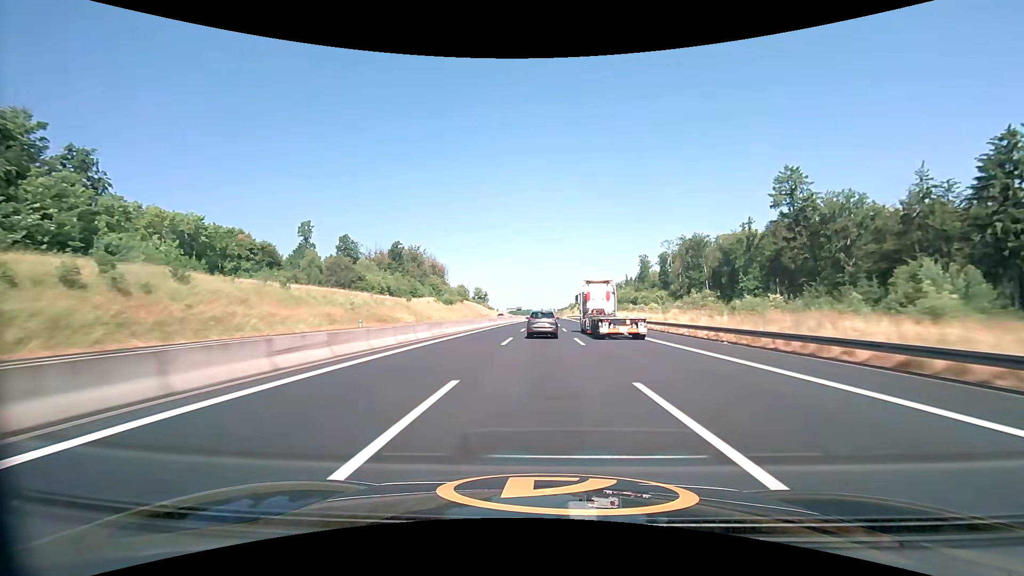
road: motorway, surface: asphalt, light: Day
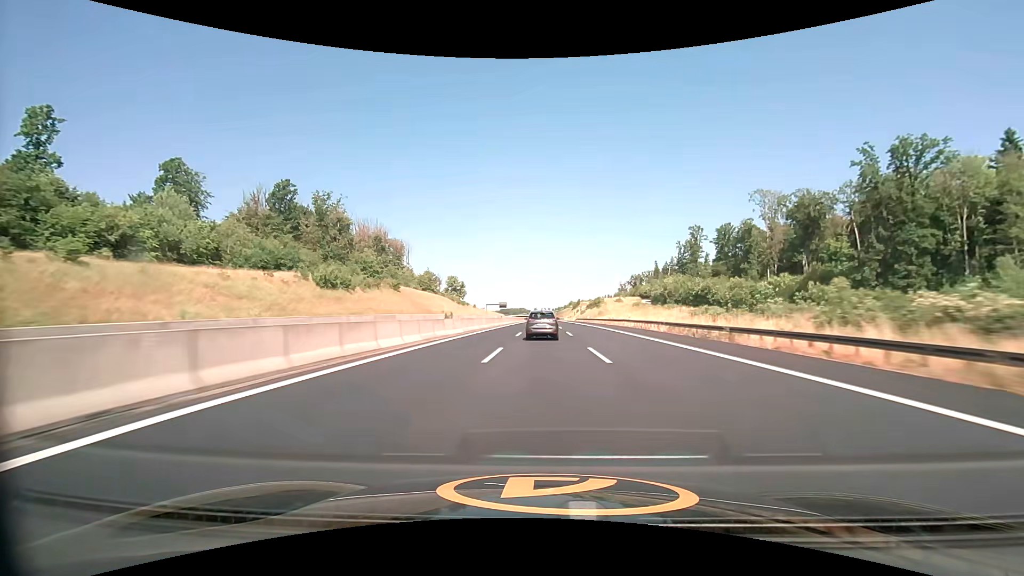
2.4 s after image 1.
(+0.8, +97.3) m; +1°
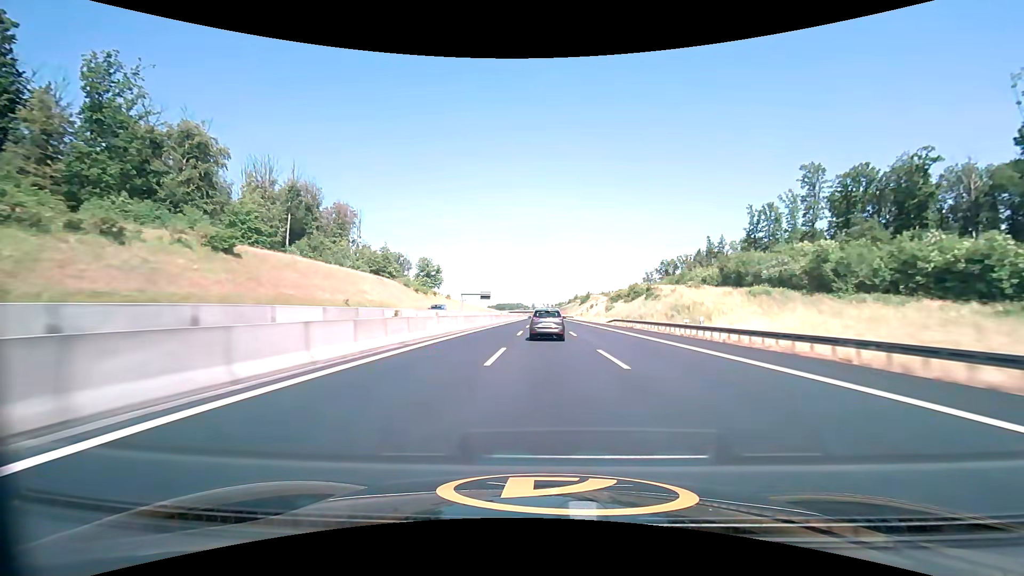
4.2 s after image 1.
(-0.2, +72.9) m; 0°
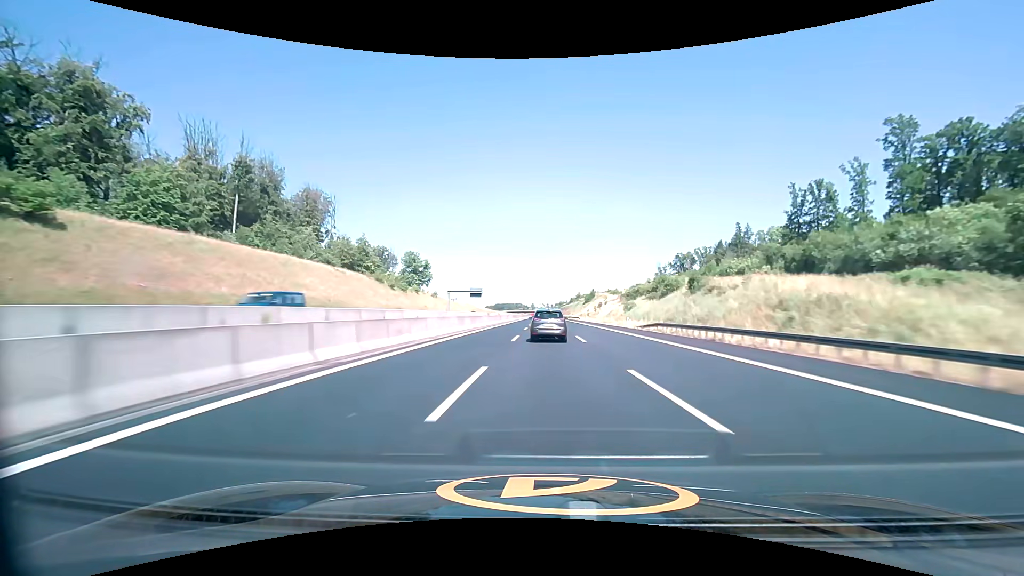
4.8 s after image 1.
(0.0, +24.2) m; 0°
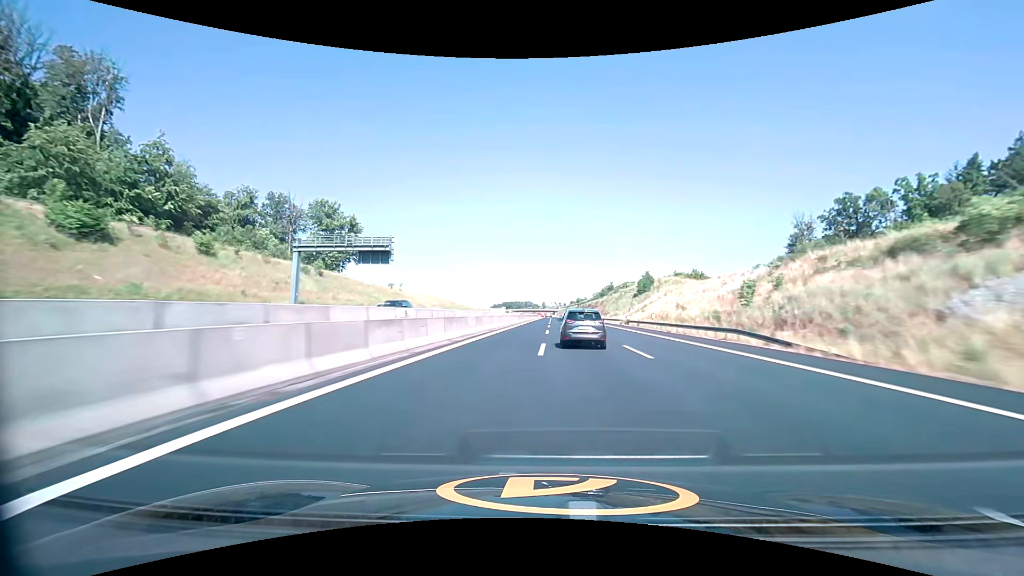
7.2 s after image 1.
(-0.9, +97.6) m; -1°
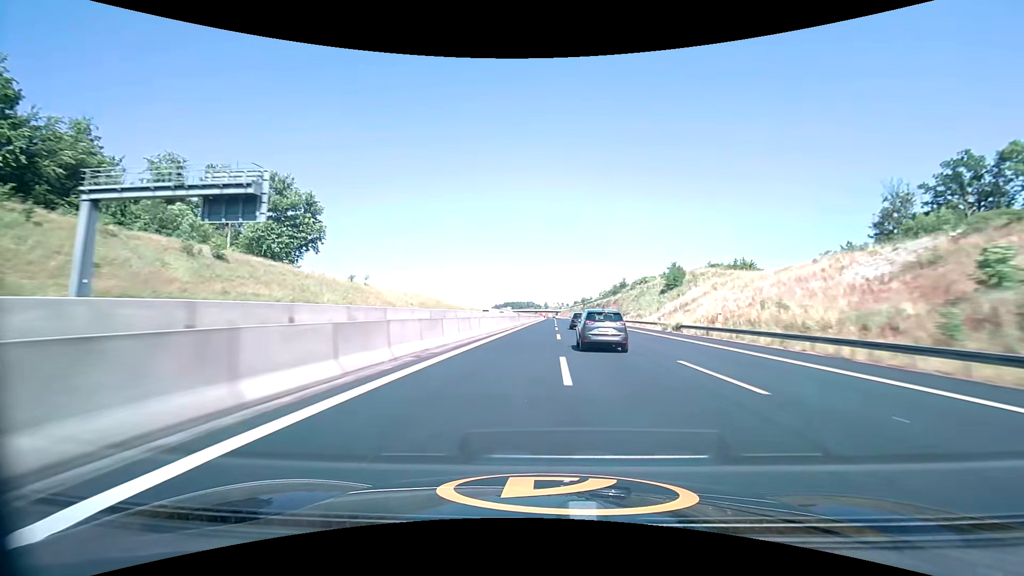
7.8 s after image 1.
(-0.1, +24.6) m; 0°
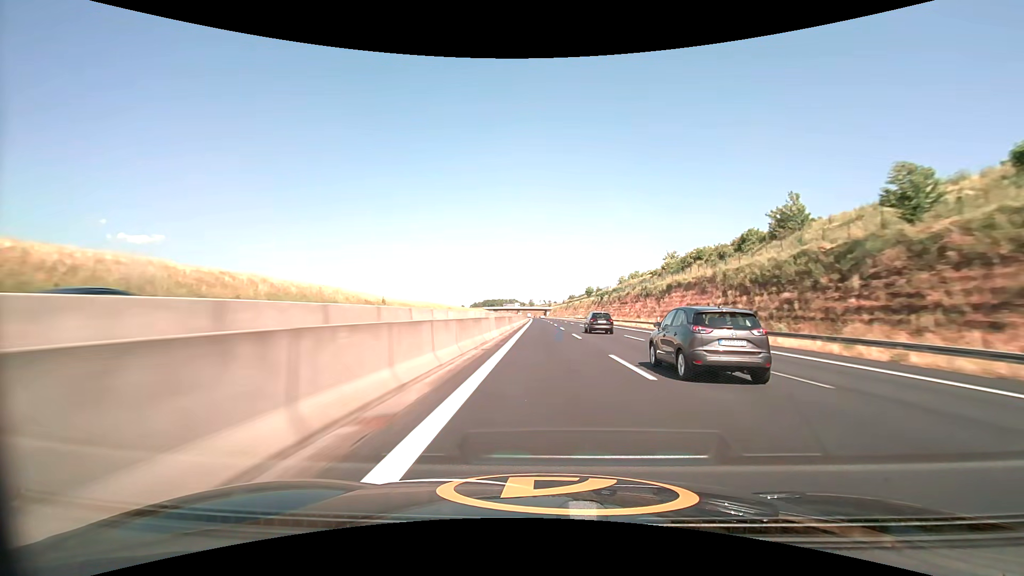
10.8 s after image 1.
(+1.2, +124.4) m; +2°
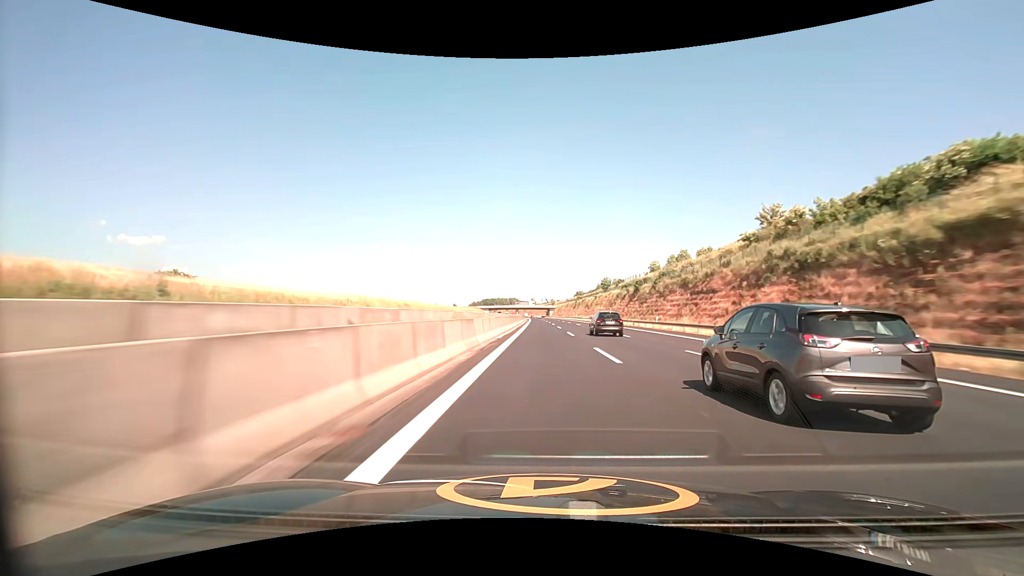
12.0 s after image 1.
(+0.1, +50.3) m; 0°
(0, +10) (0, +20) (0, +30) (0, +40) (0, +50) (0, +60) (0, +70) (0, +80) (-1, +90) (-1, +100) m
